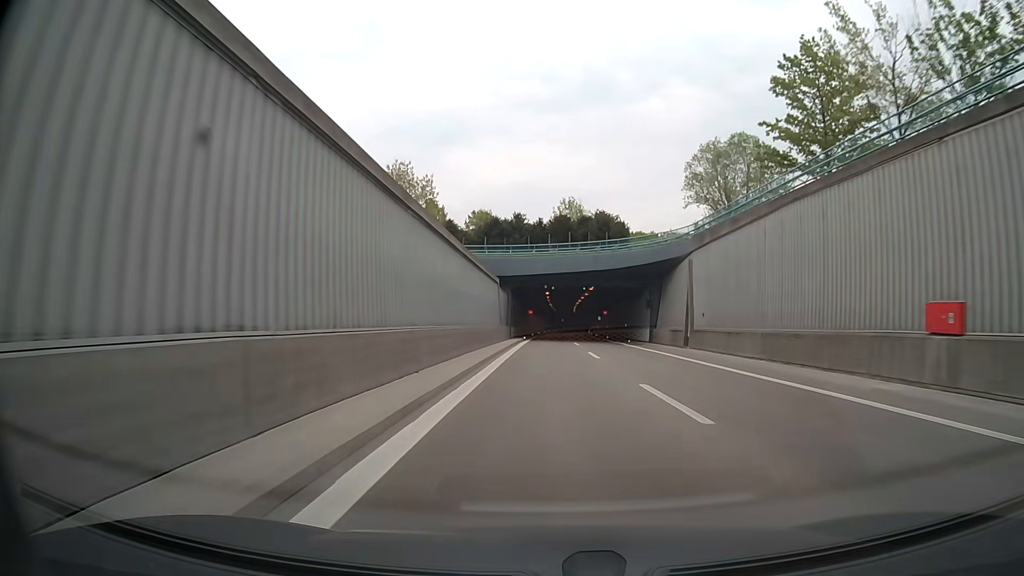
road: motorway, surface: asphalt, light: Day
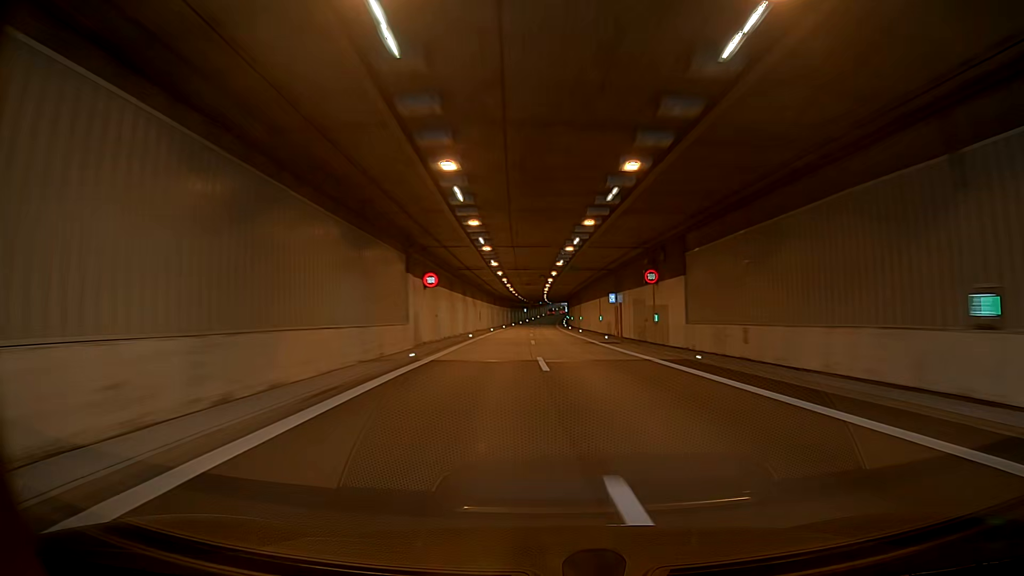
(+0.9, +64.1) m; +1°
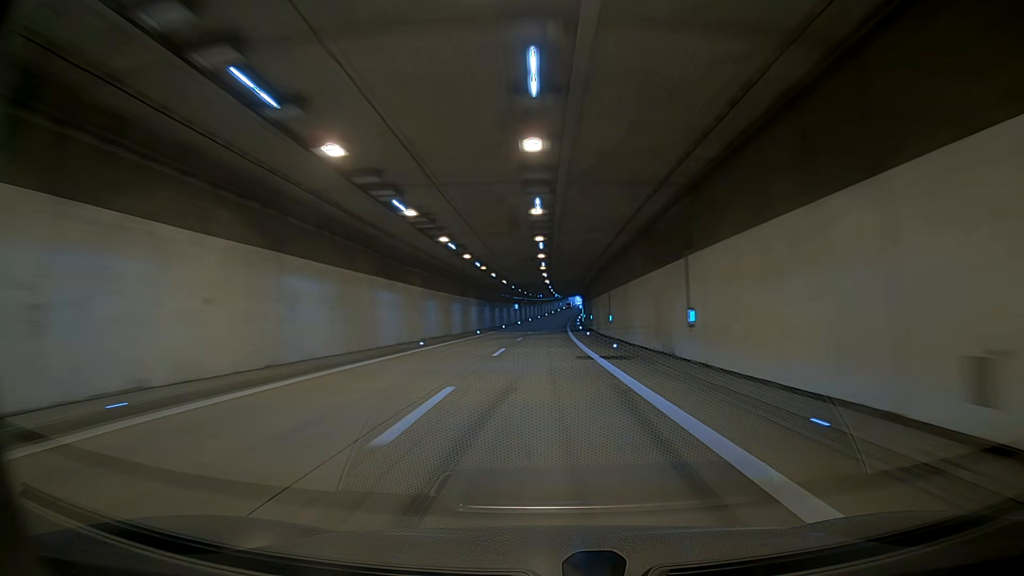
(-1.1, +64.5) m; -3°
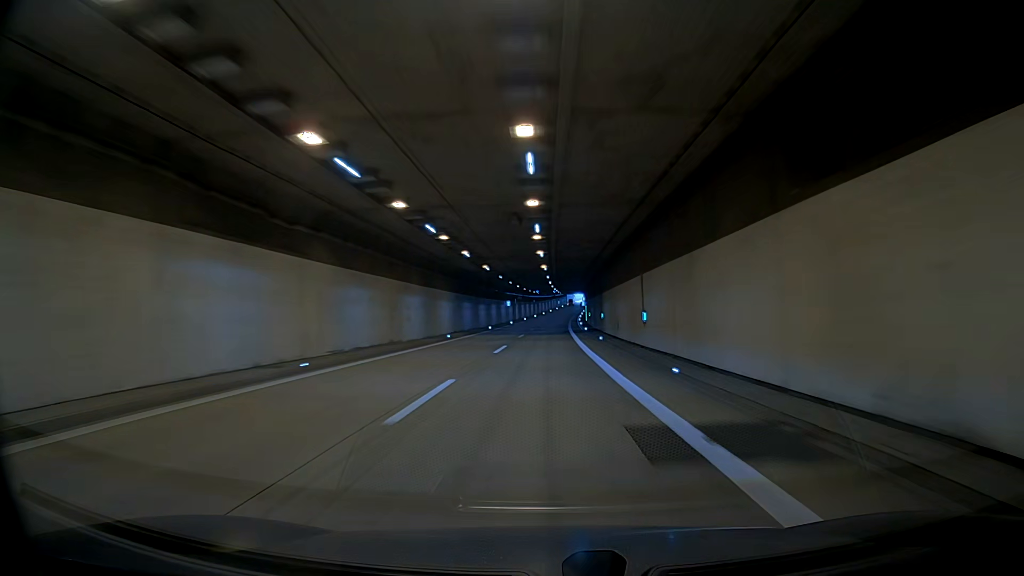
(-0.1, +16.3) m; 0°
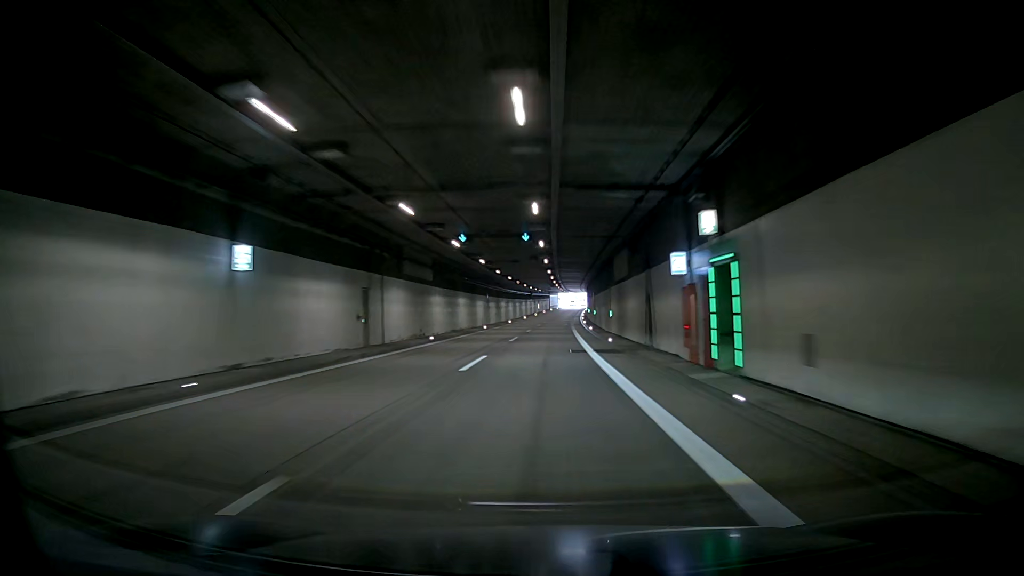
(+1.7, +81.3) m; +2°
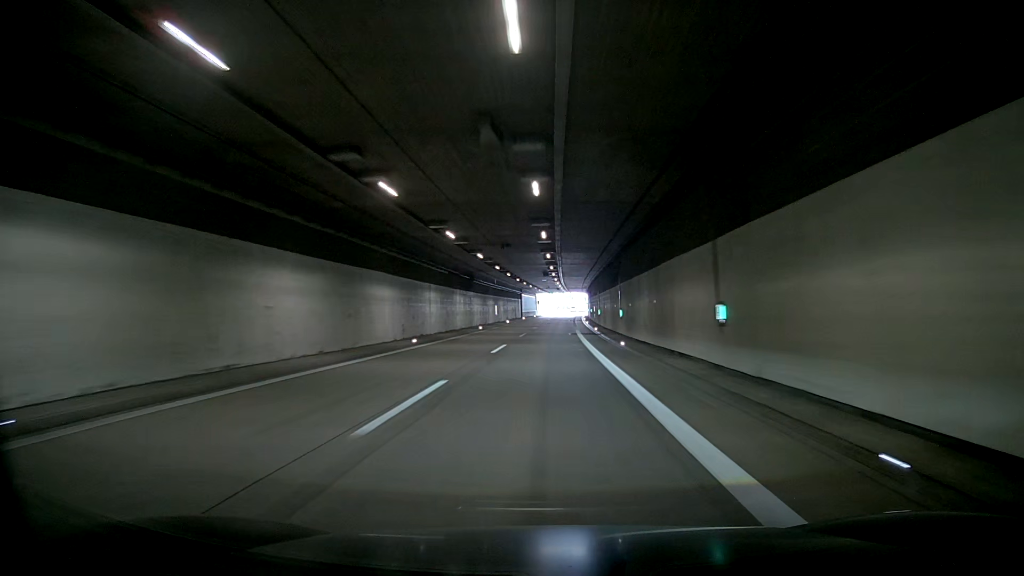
(0.0, +80.2) m; 0°
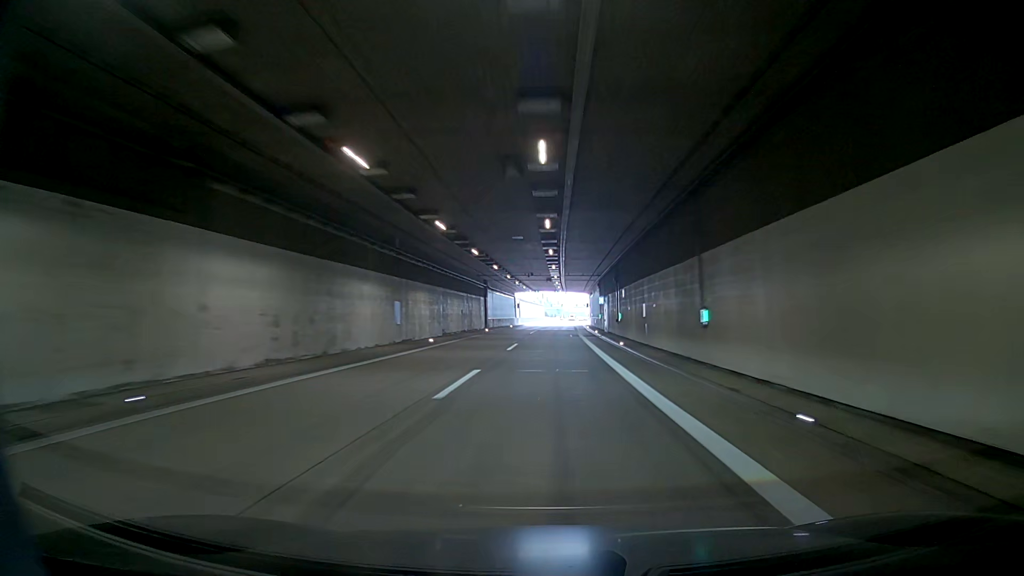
(0.0, +47.1) m; 0°
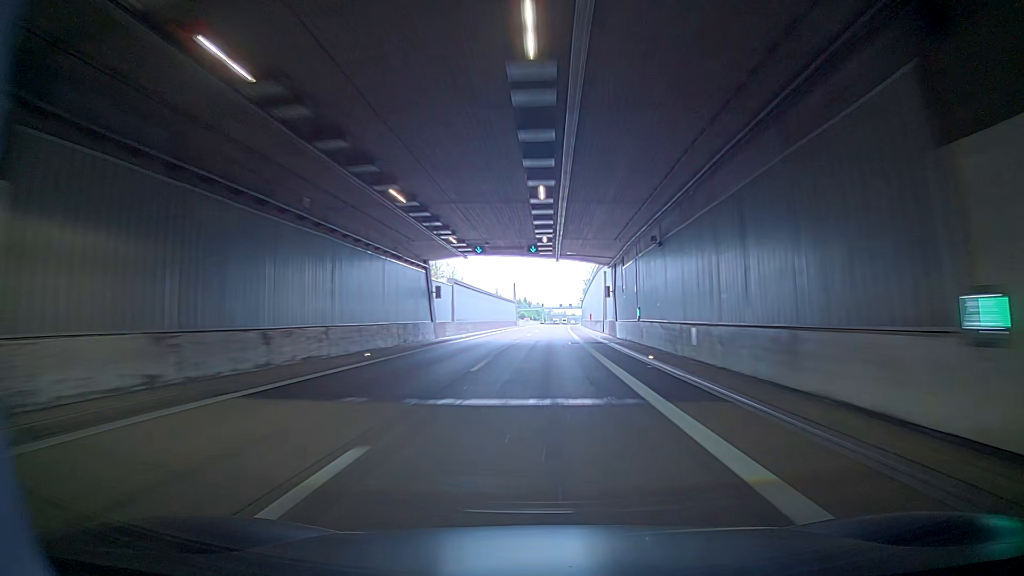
(0.0, +61.5) m; 0°
